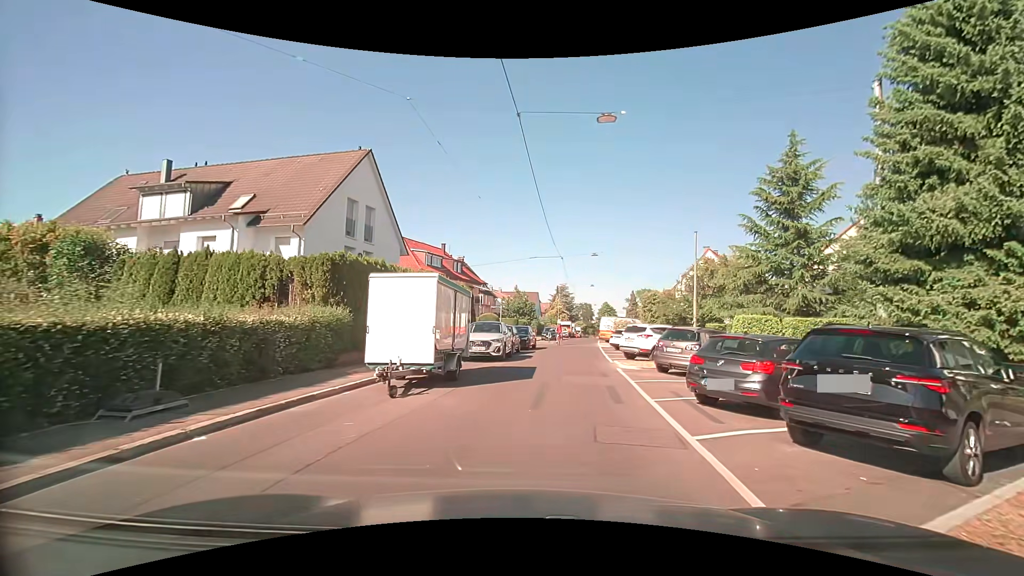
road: residential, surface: asphalt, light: Day
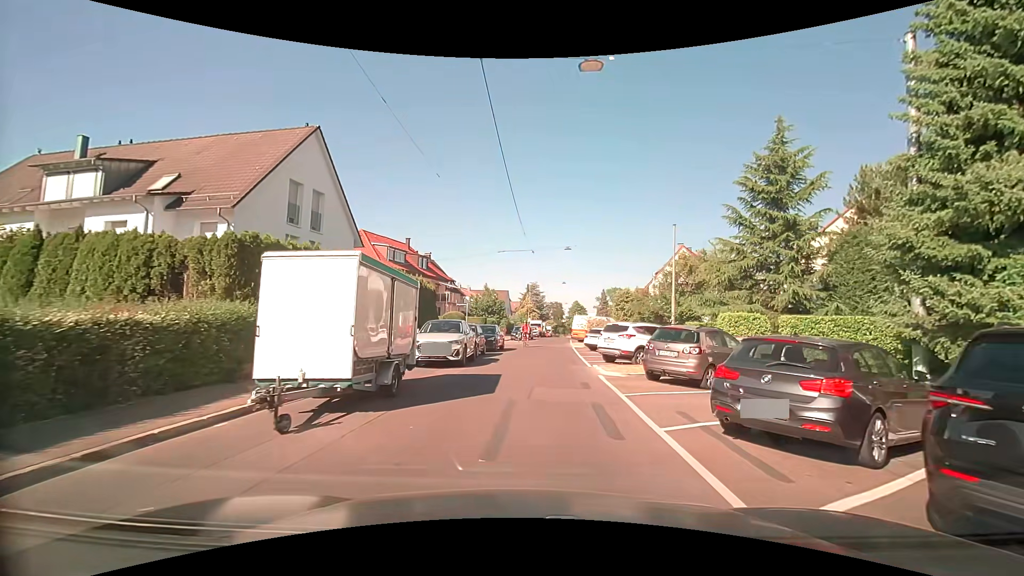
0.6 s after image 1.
(+0.1, +3.0) m; +3°
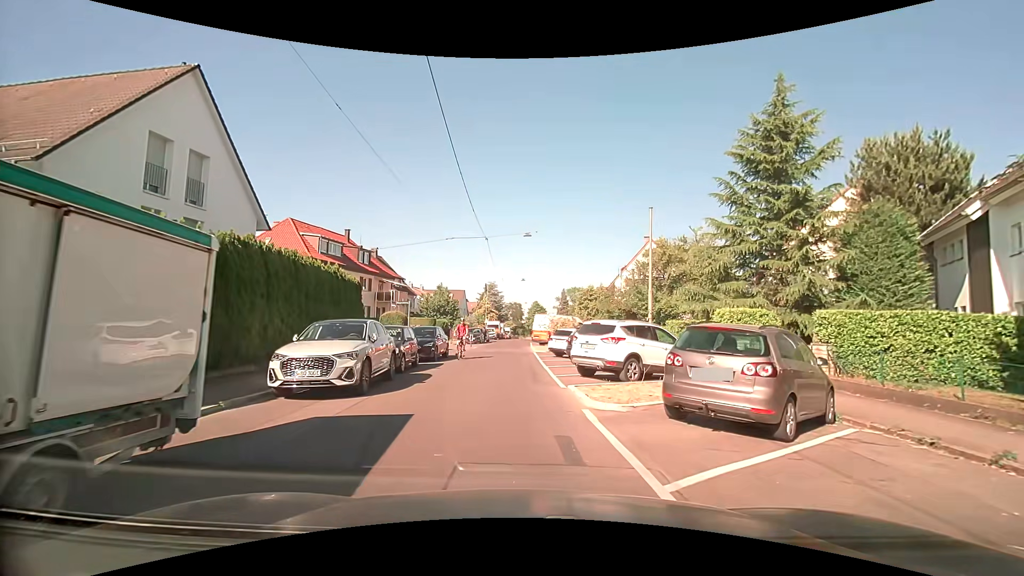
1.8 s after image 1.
(+0.3, +6.0) m; +5°
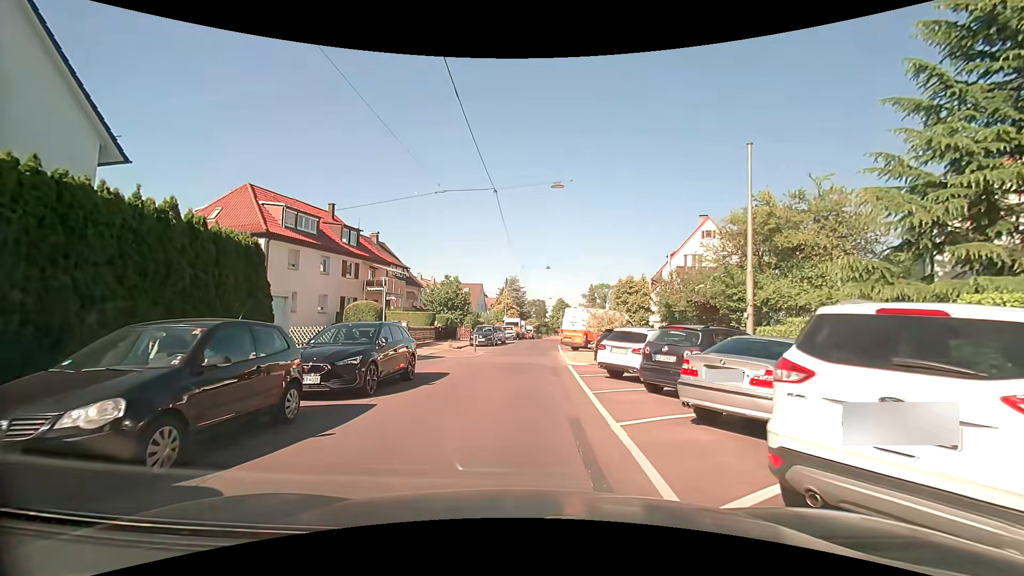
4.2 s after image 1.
(-0.2, +10.7) m; -3°
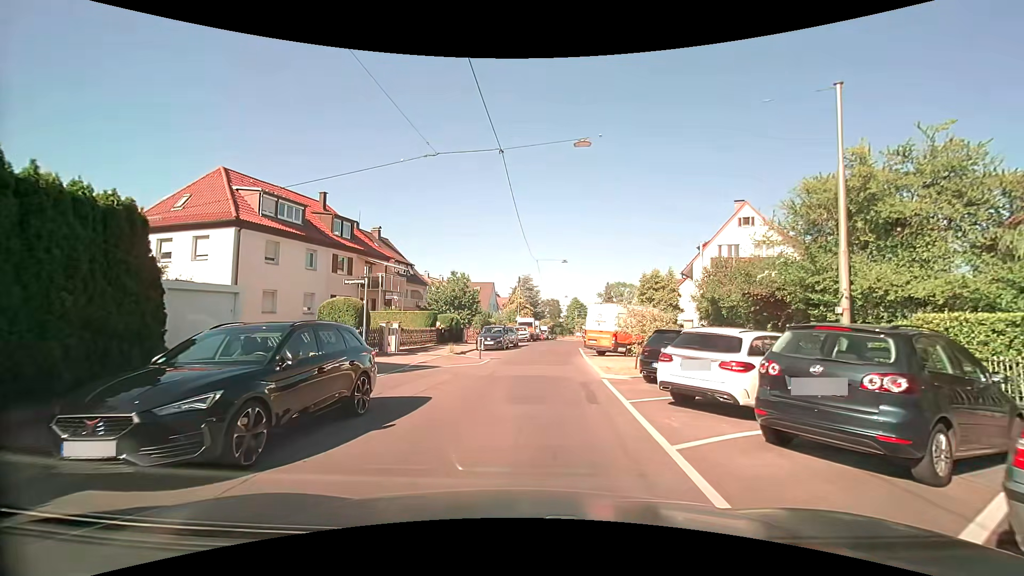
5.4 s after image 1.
(-0.1, +4.8) m; -2°
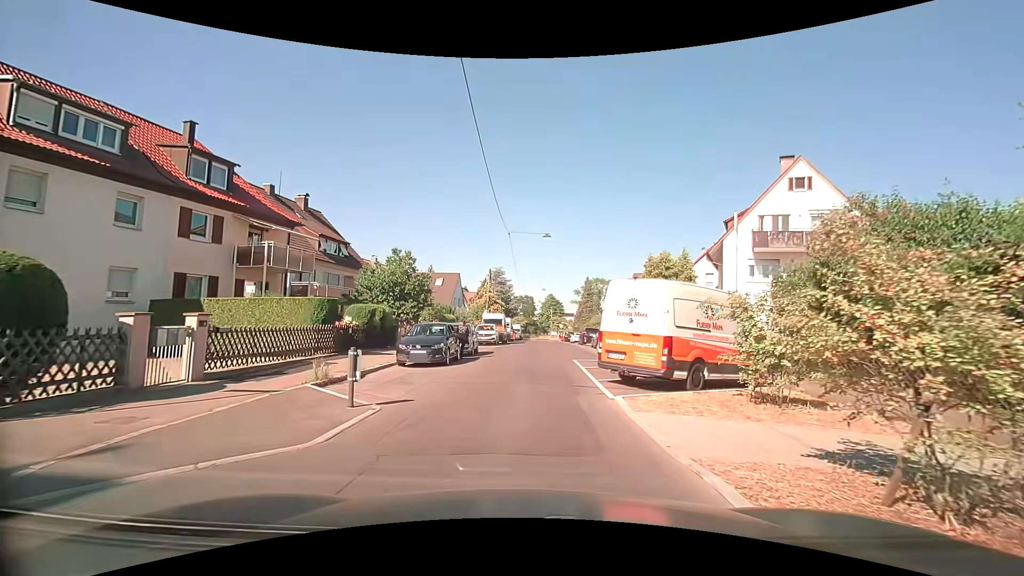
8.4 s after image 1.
(+0.5, +12.4) m; +4°
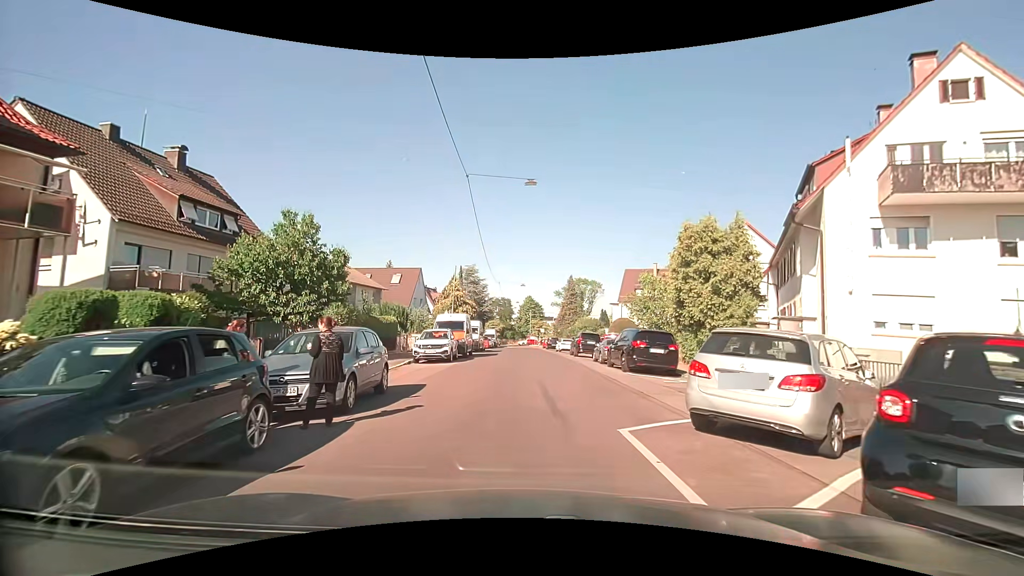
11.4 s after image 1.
(+0.1, +13.1) m; +2°
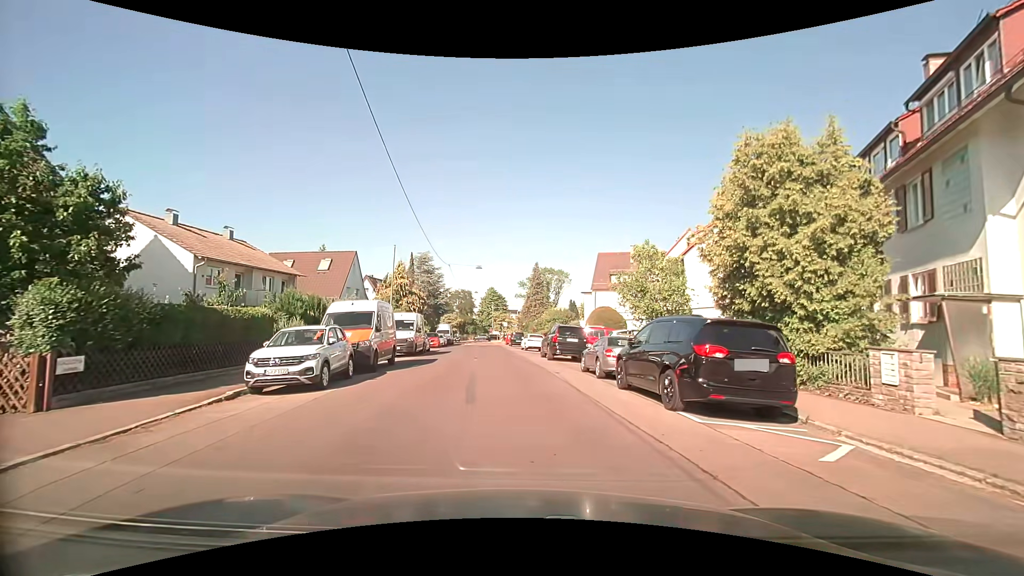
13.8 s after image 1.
(+0.5, +10.7) m; +5°
